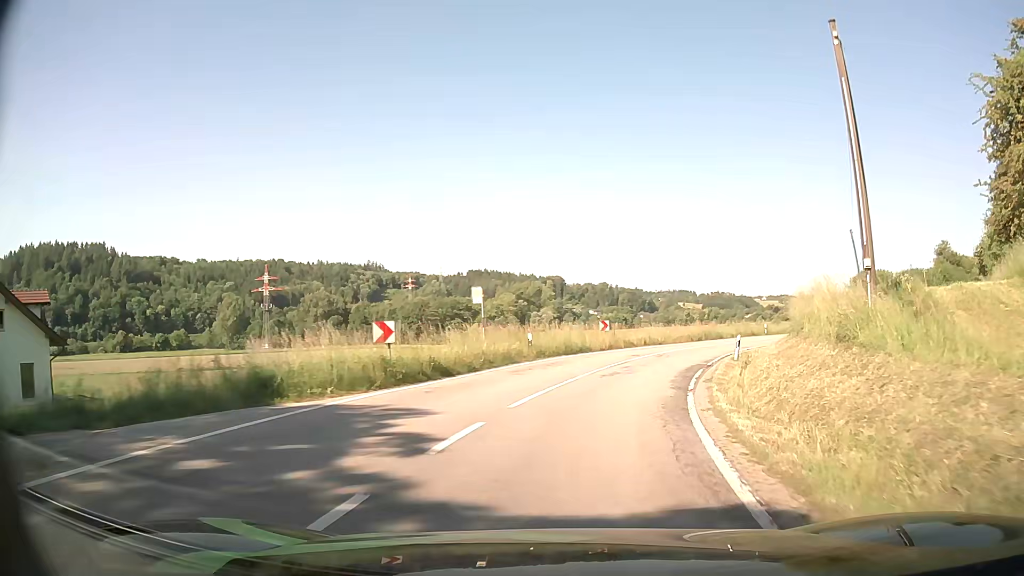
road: secondary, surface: asphalt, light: Day
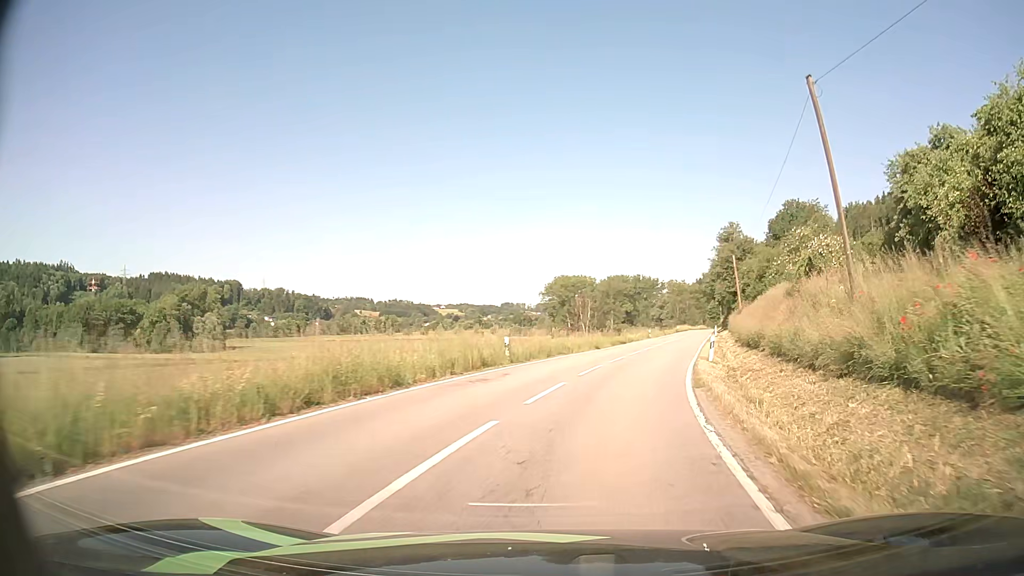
(+8.0, +33.6) m; +27°
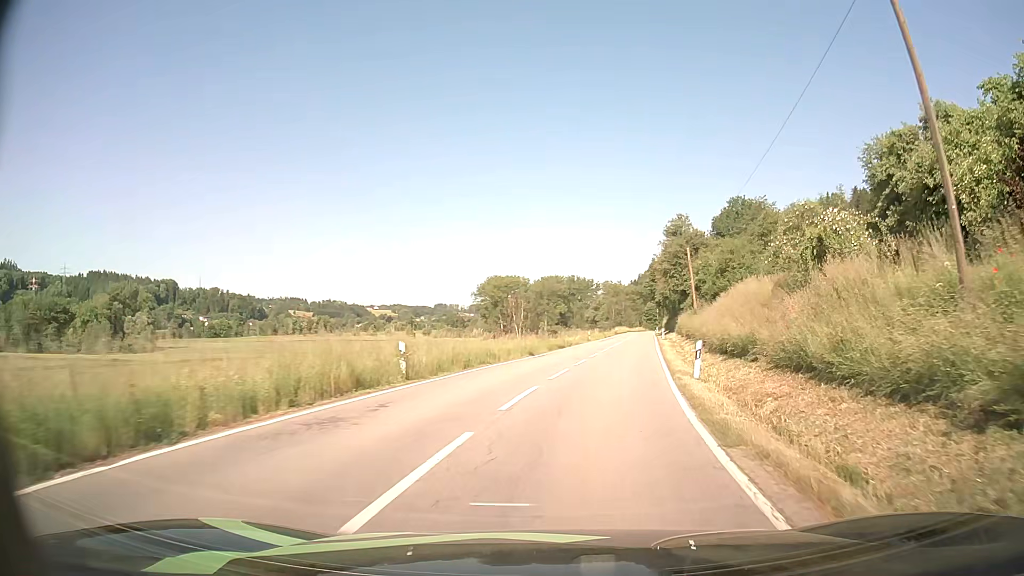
(+0.4, +7.4) m; +6°
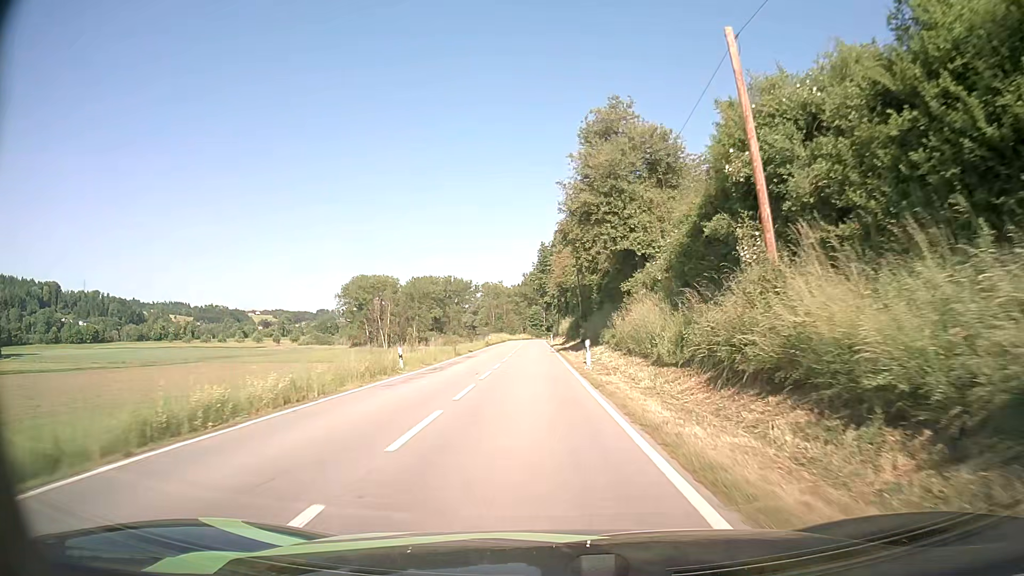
(+5.1, +40.1) m; +10°
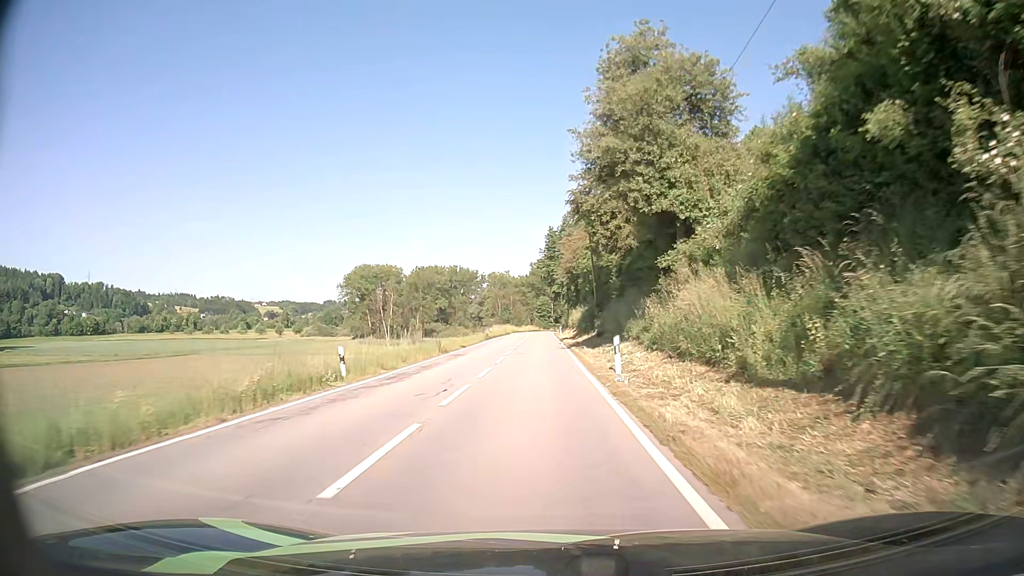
(0.0, +8.5) m; 0°
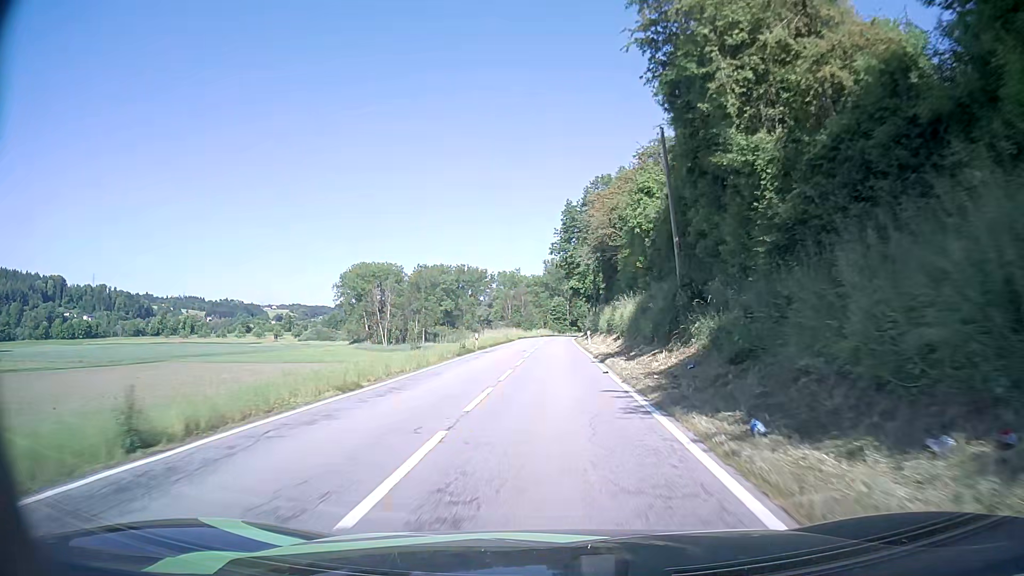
(-0.5, +25.9) m; -2°
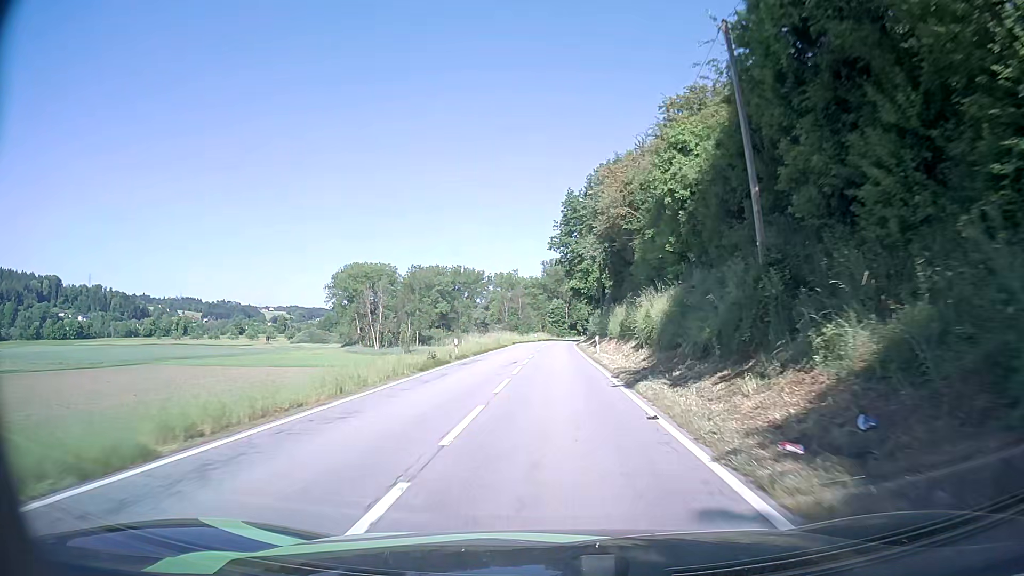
(0.0, +8.8) m; 0°
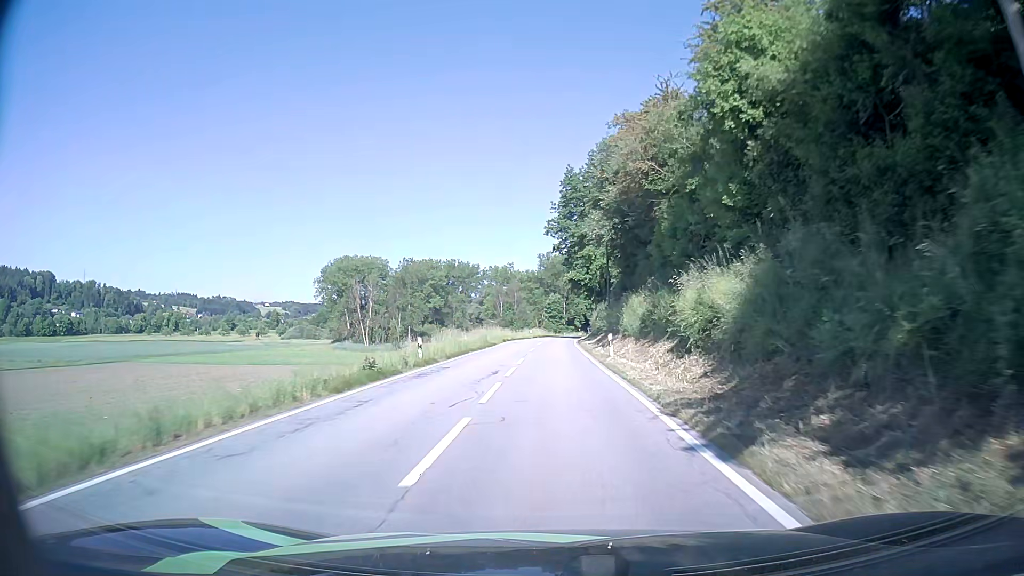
(0.0, +8.8) m; 0°
